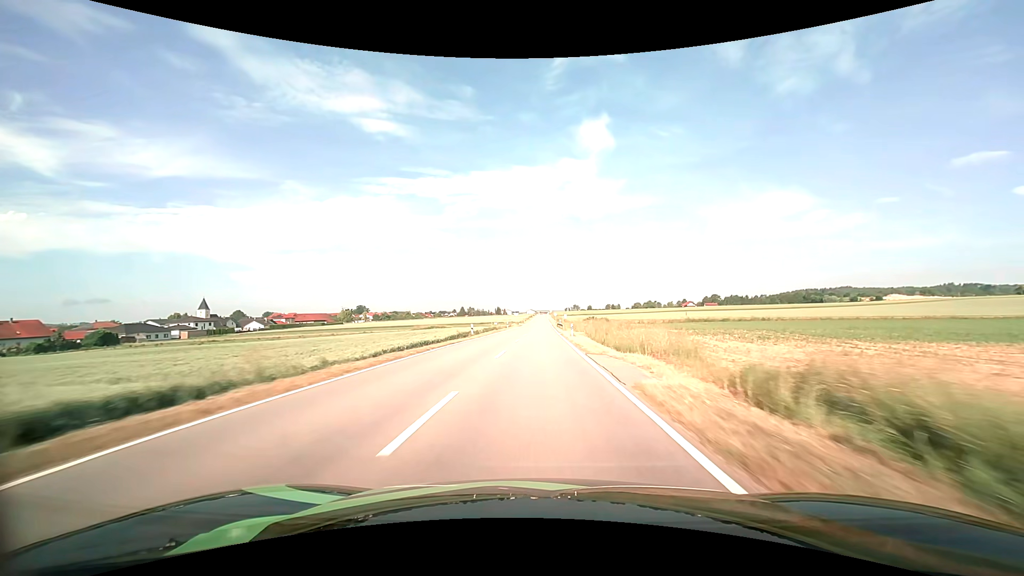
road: tertiary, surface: asphalt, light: Day
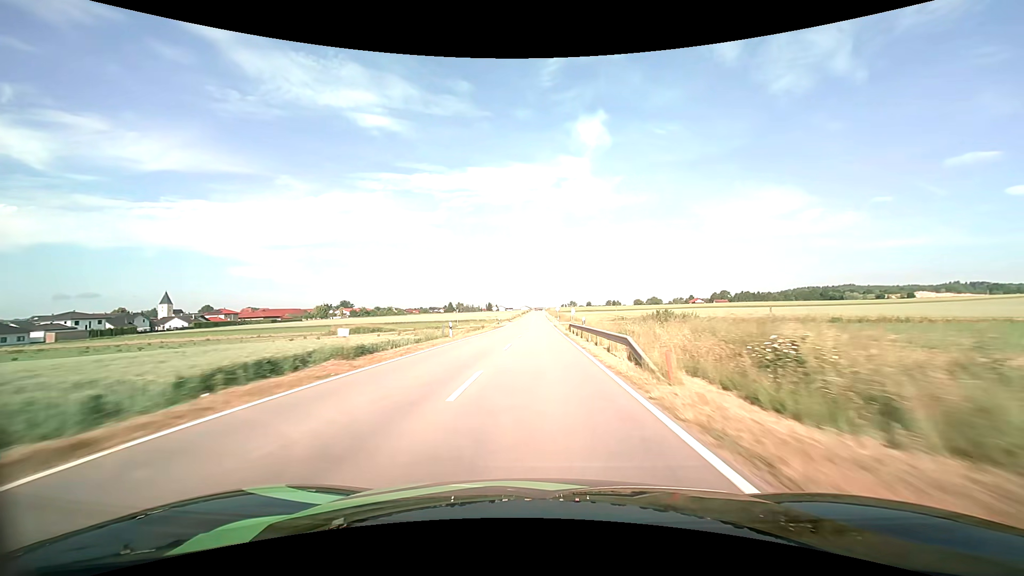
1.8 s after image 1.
(+0.2, +46.7) m; +1°
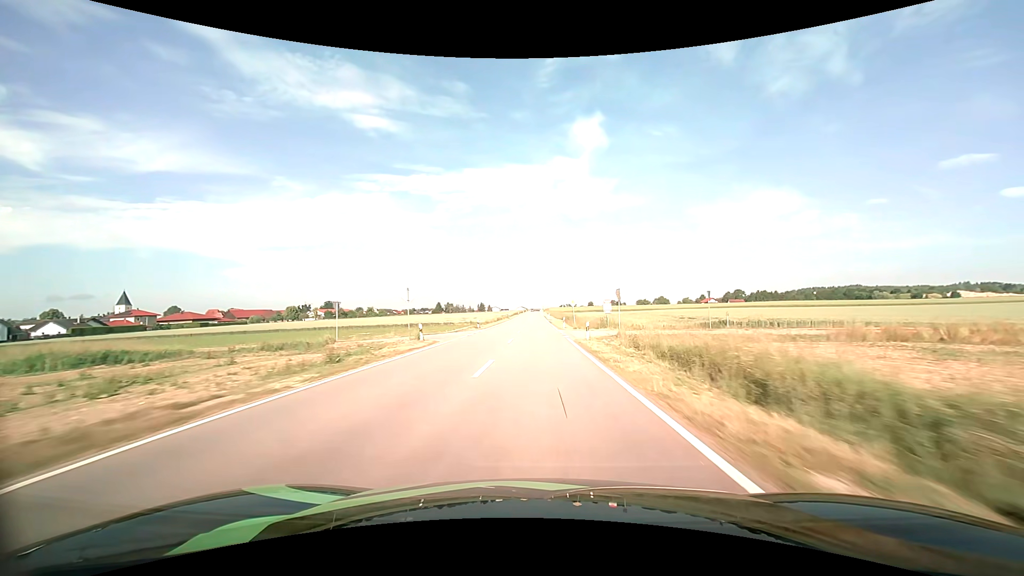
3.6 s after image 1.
(+0.2, +46.7) m; 0°
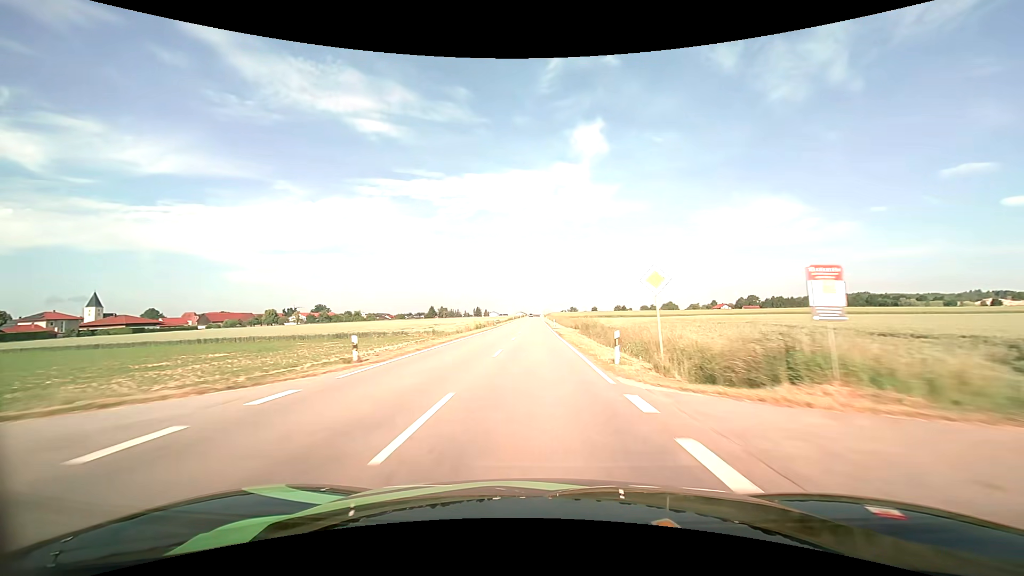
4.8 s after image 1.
(0.0, +31.0) m; 0°
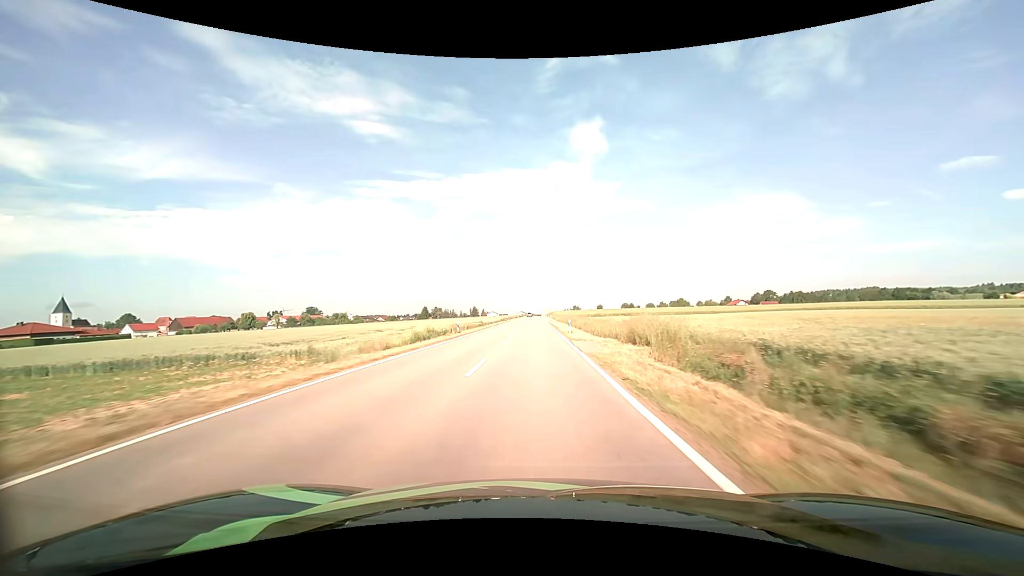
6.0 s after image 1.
(0.0, +30.9) m; 0°
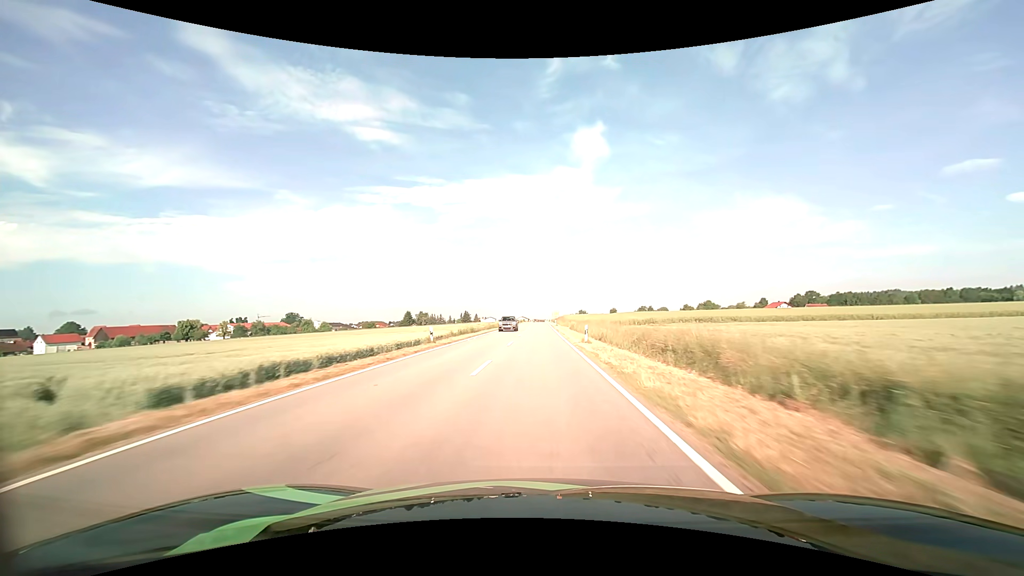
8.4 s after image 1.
(-0.2, +61.7) m; 0°
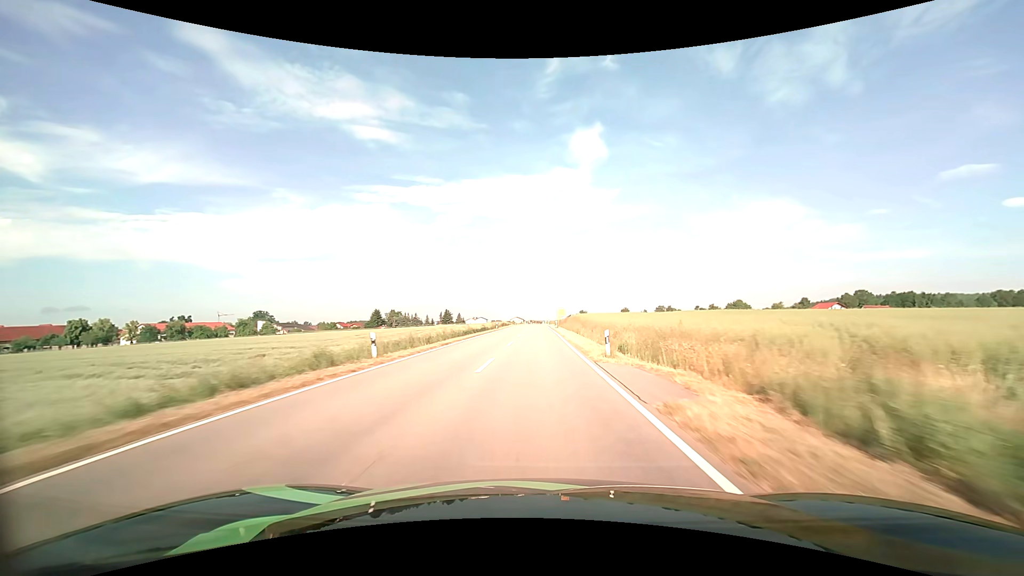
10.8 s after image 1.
(+0.2, +61.7) m; 0°
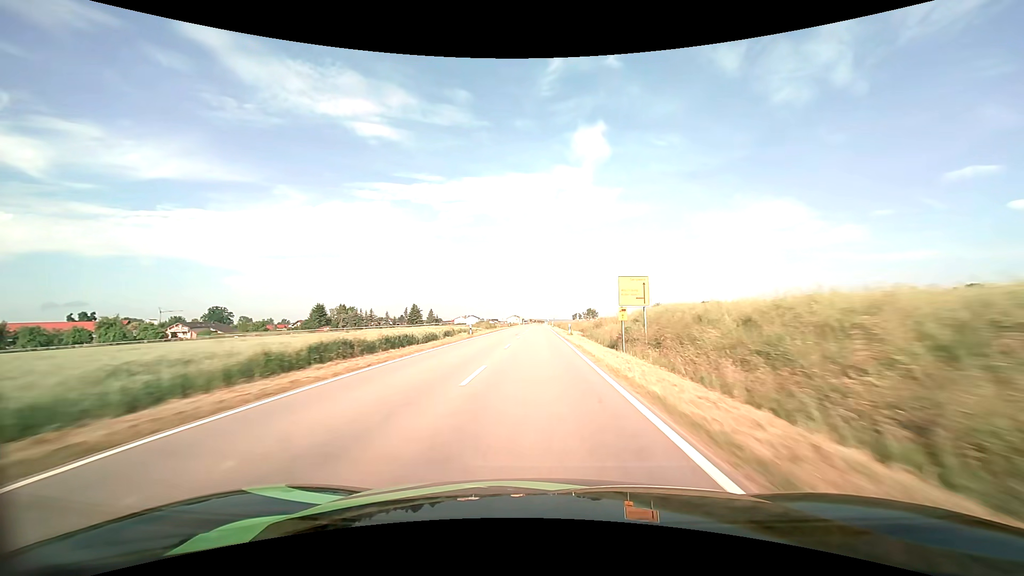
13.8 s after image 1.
(0.0, +77.4) m; 0°
(0, +10) (0, +20) (0, +30) (0, +40) (0, +50) (0, +60) (0, +70) (0, +80) (0, +90) (0, +100) m
